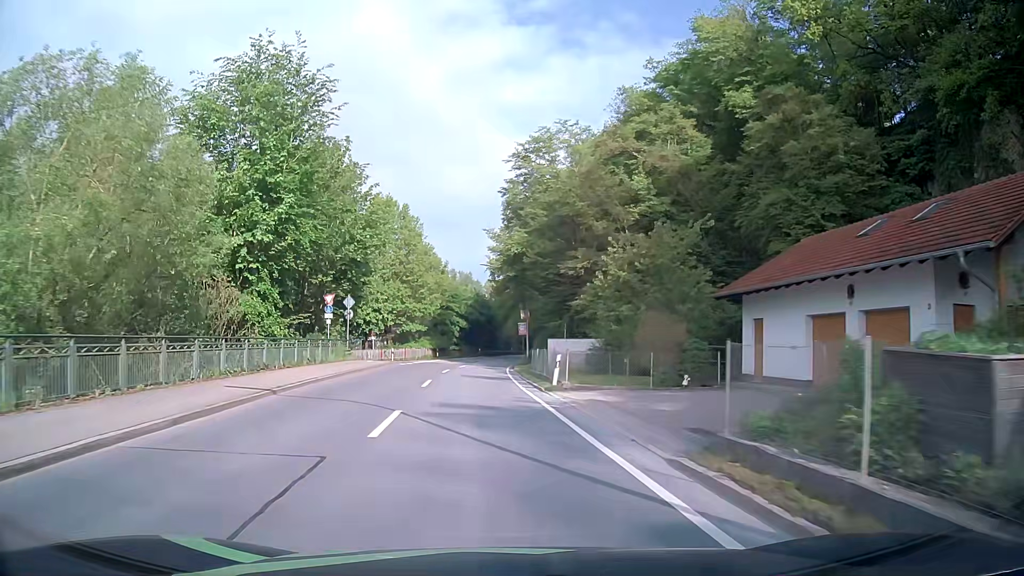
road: secondary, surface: asphalt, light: Day
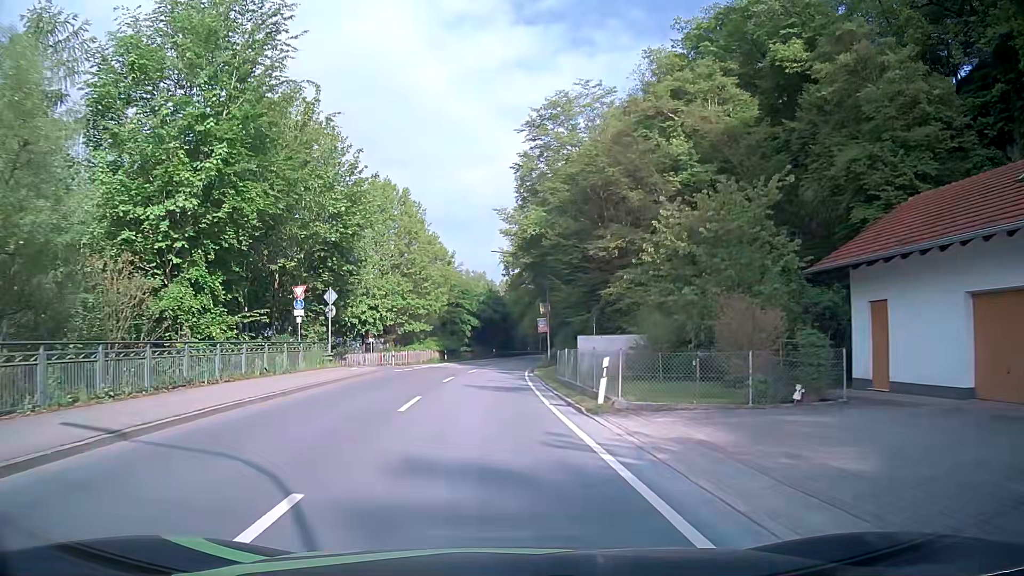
(-0.1, +7.6) m; -1°
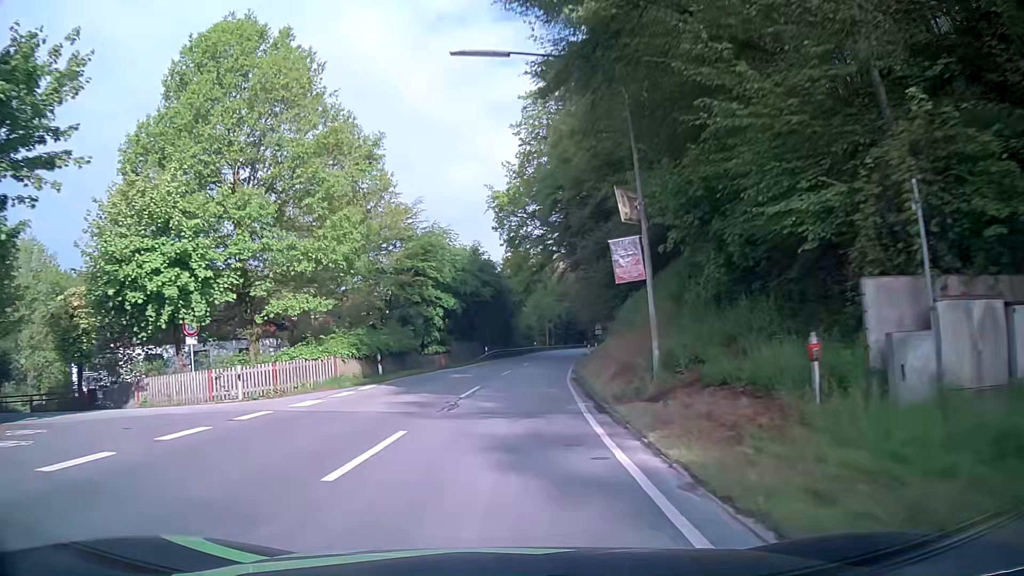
(-0.6, +30.7) m; 0°
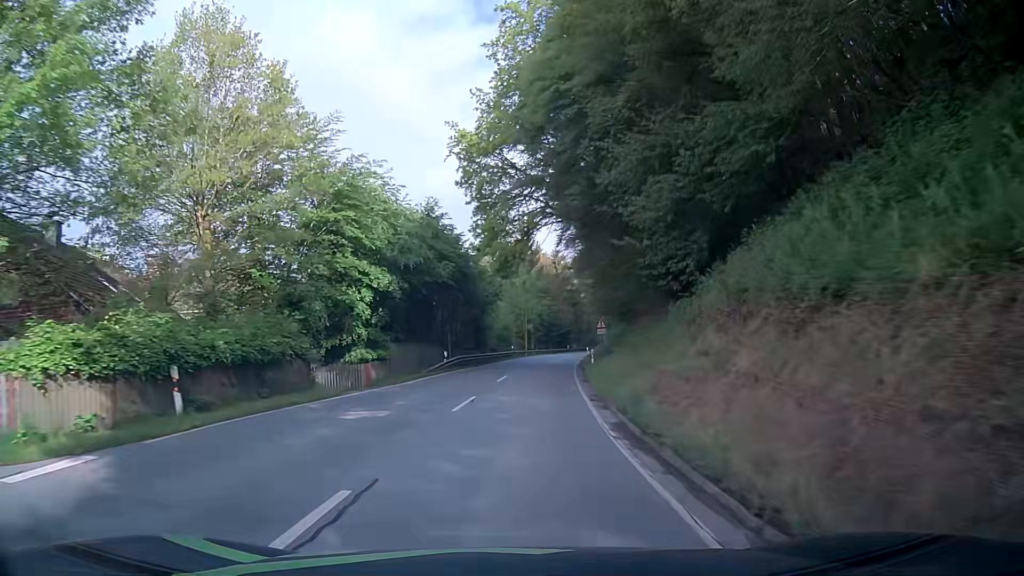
(+0.2, +15.5) m; +2°
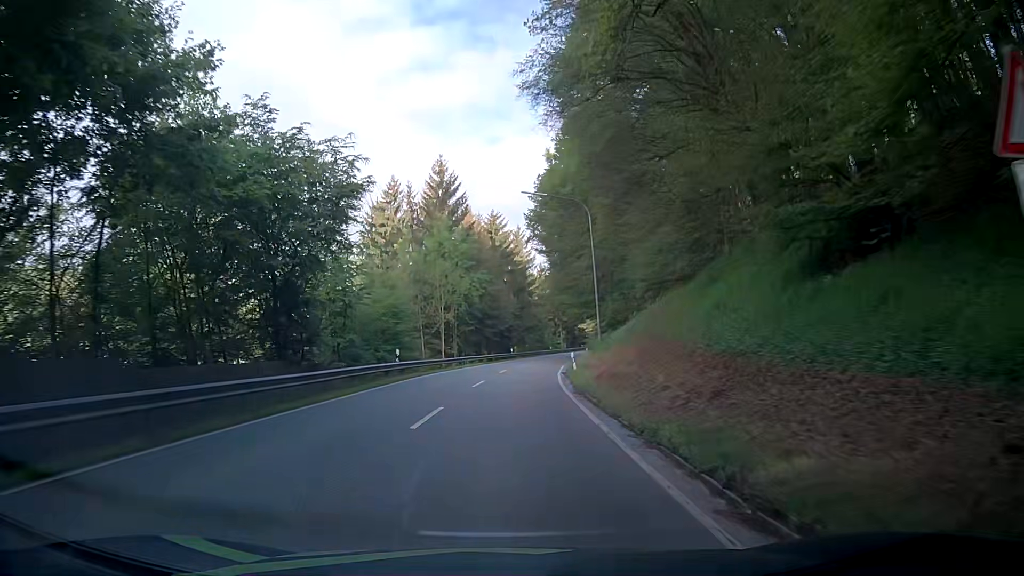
(+2.2, +38.8) m; +6°
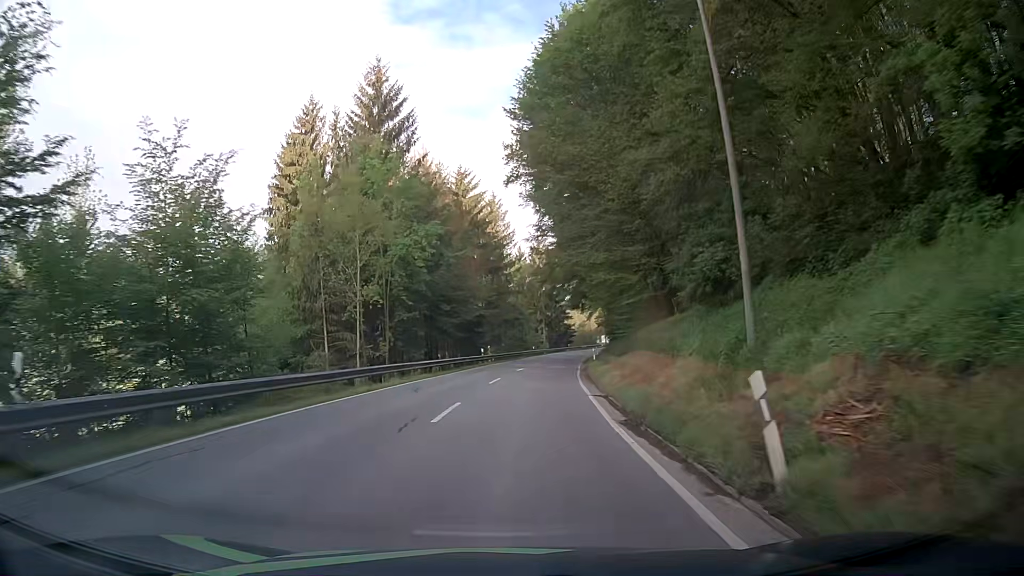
(+0.2, +23.4) m; +1°
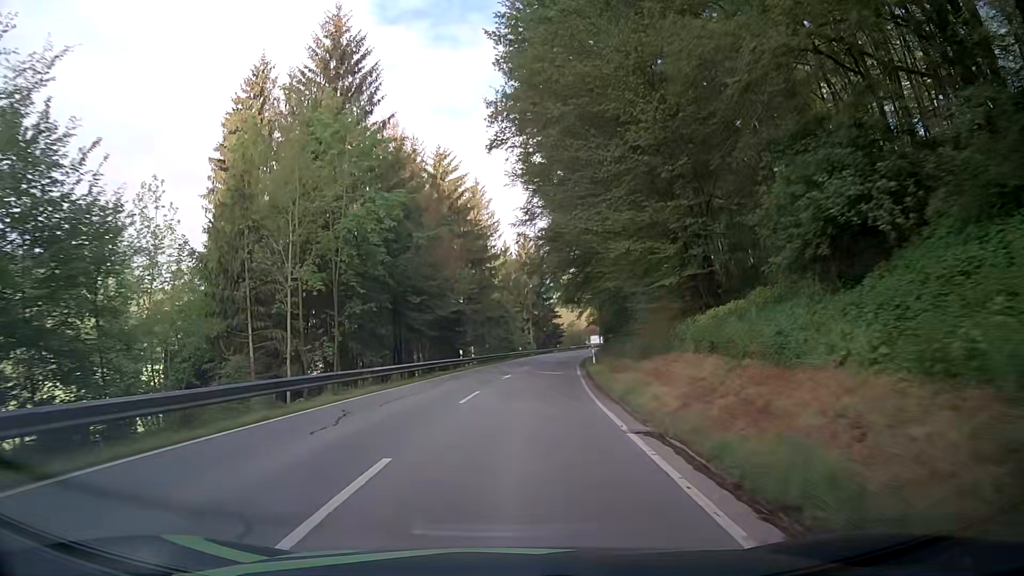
(+0.1, +7.8) m; +2°
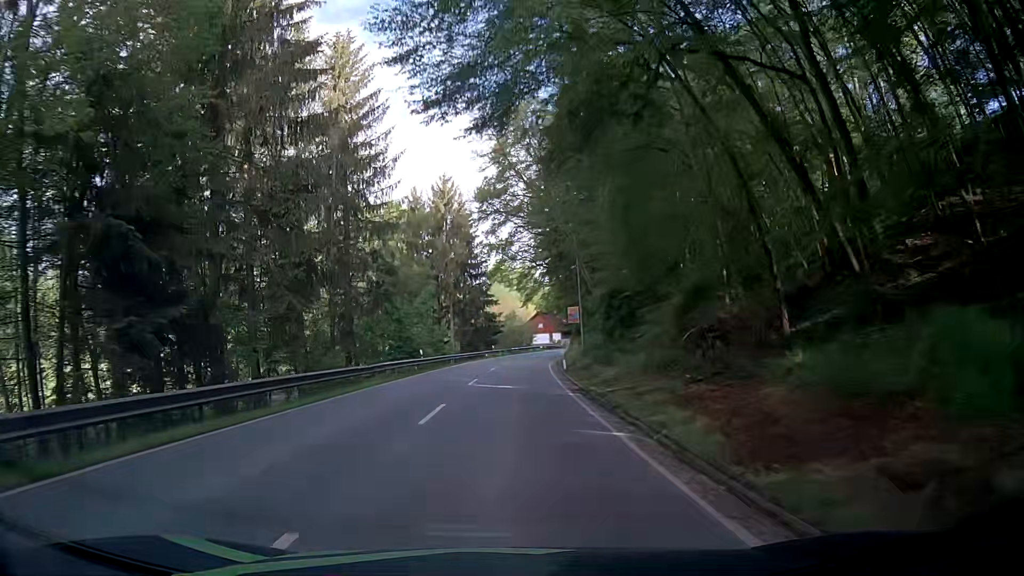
(+1.8, +39.3) m; +5°
(0, +10) (0, +20) (+1, +30) (+1, +40) (+2, +50) (+3, +60) (+4, +70) (+6, +80) (+9, +89) (+13, +99) m
